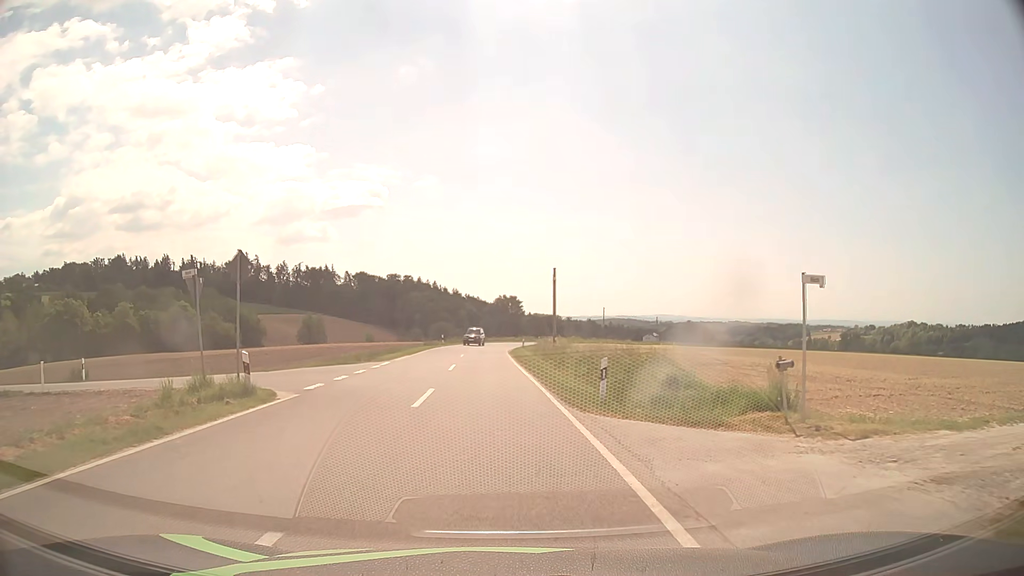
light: Day
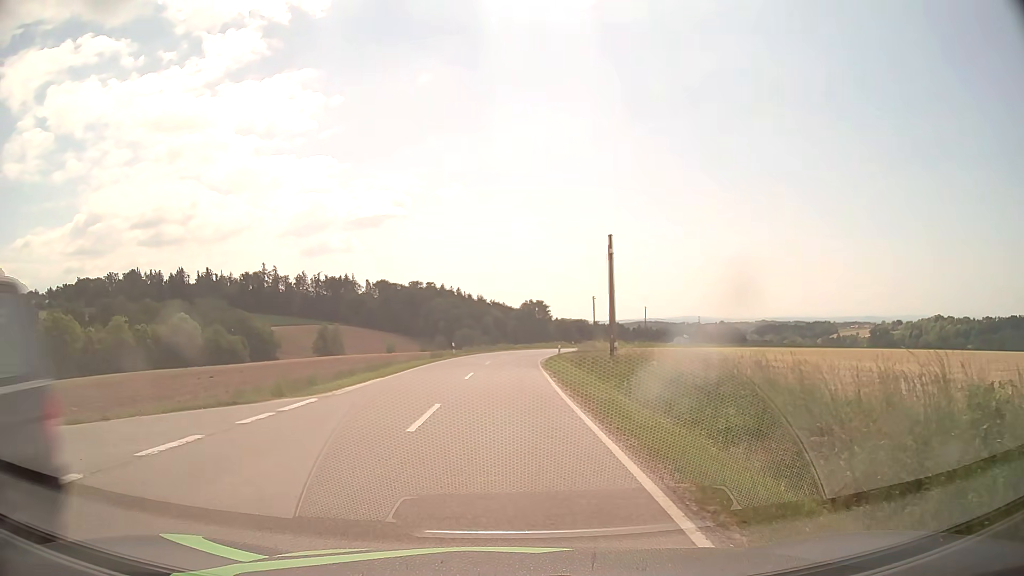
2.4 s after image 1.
(-0.1, +14.0) m; -1°
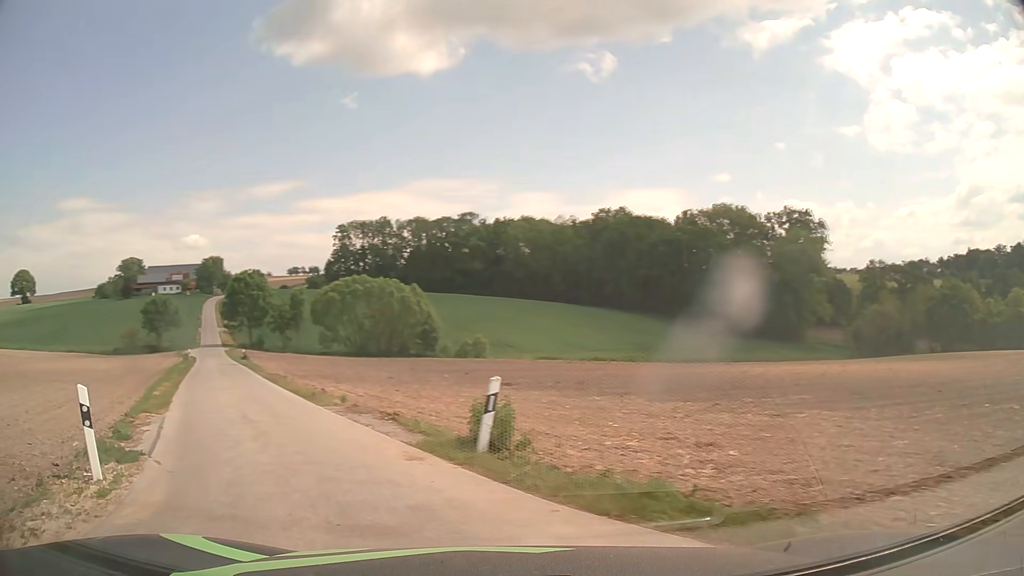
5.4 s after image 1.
(-6.6, +9.0) m; -76°
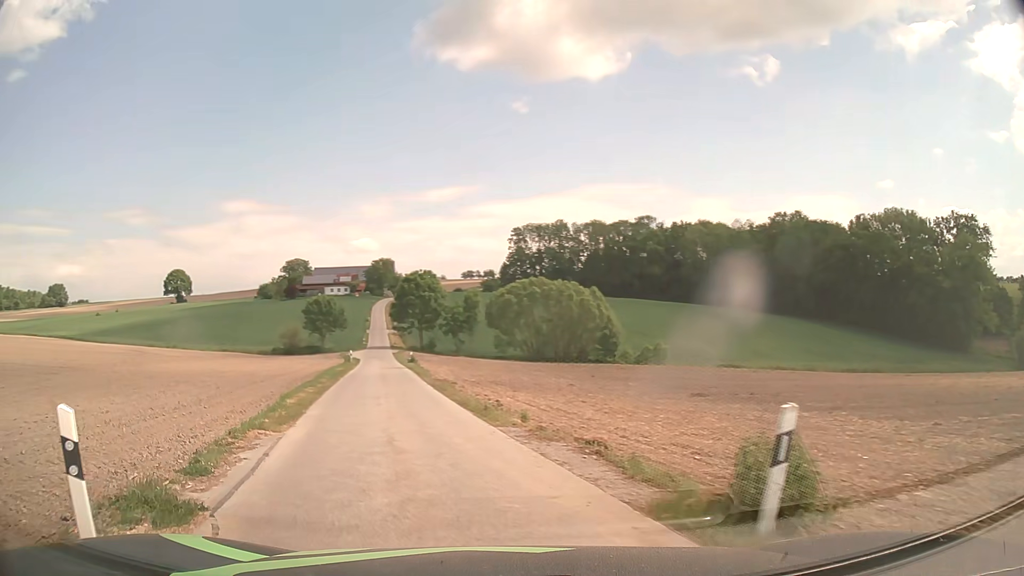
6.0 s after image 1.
(-0.7, +3.6) m; -17°
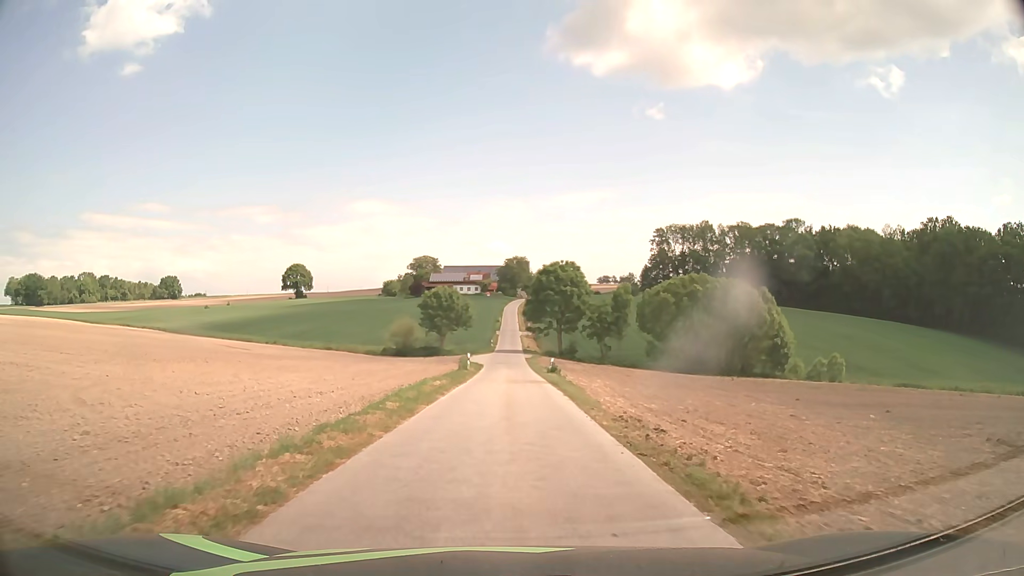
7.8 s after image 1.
(-2.7, +15.6) m; -12°
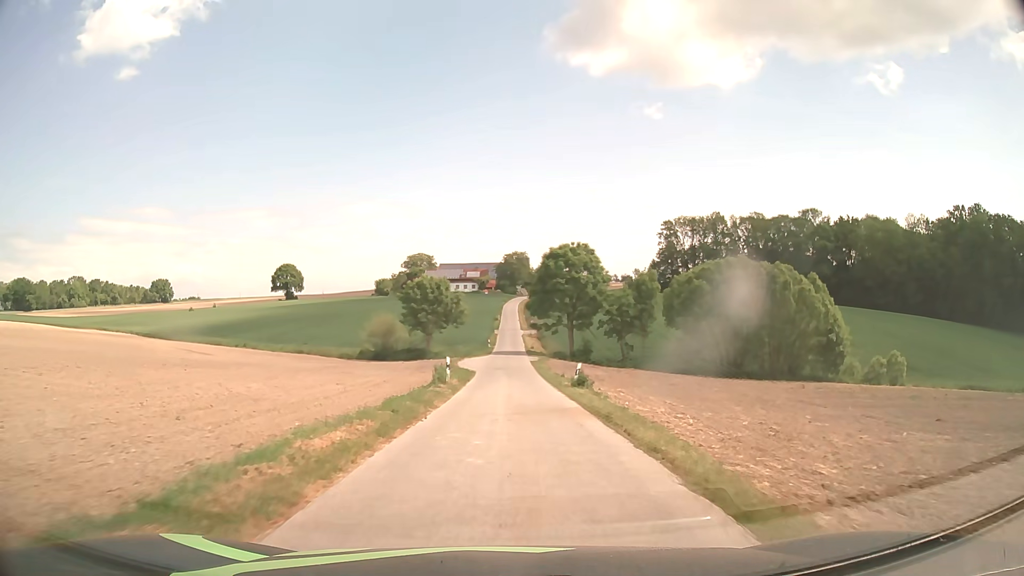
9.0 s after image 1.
(0.0, +14.7) m; 0°
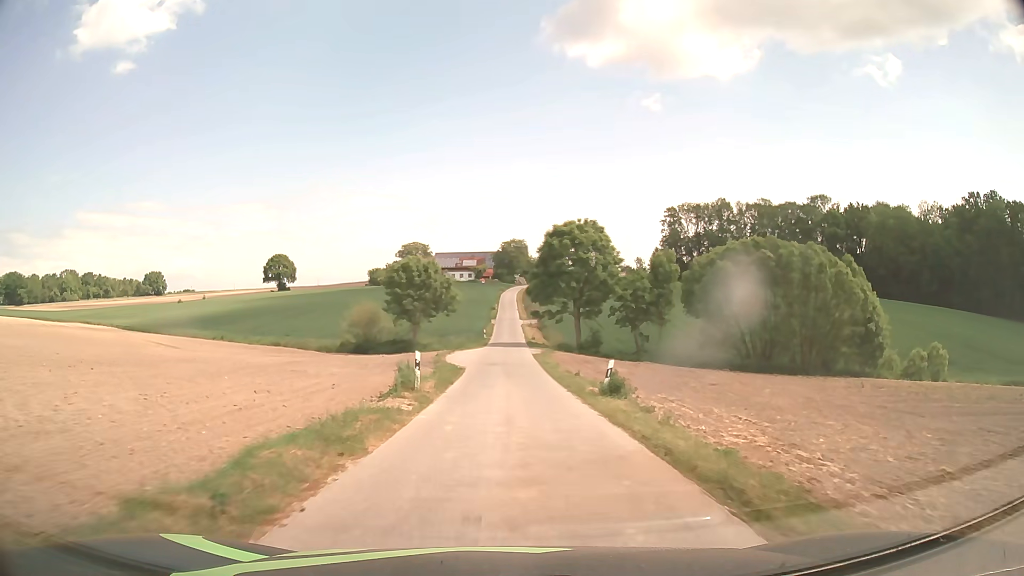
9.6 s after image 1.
(0.0, +8.2) m; 0°
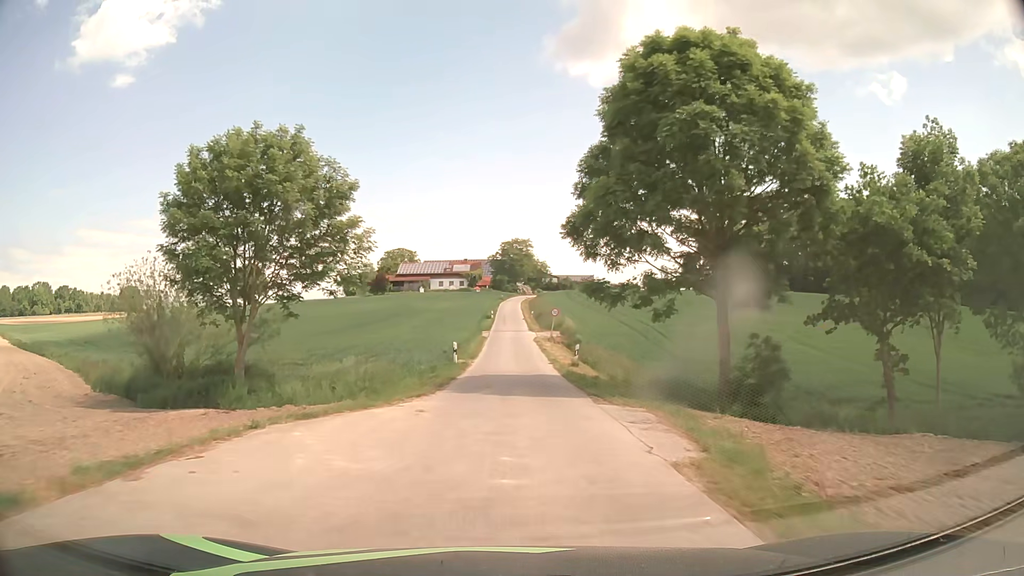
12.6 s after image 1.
(0.0, +39.3) m; 0°
(0, +10) (0, +20) (0, +30) (0, +40) (0, +50) (0, +60) (0, +70) (0, +80) (0, +90) (0, +100) m
